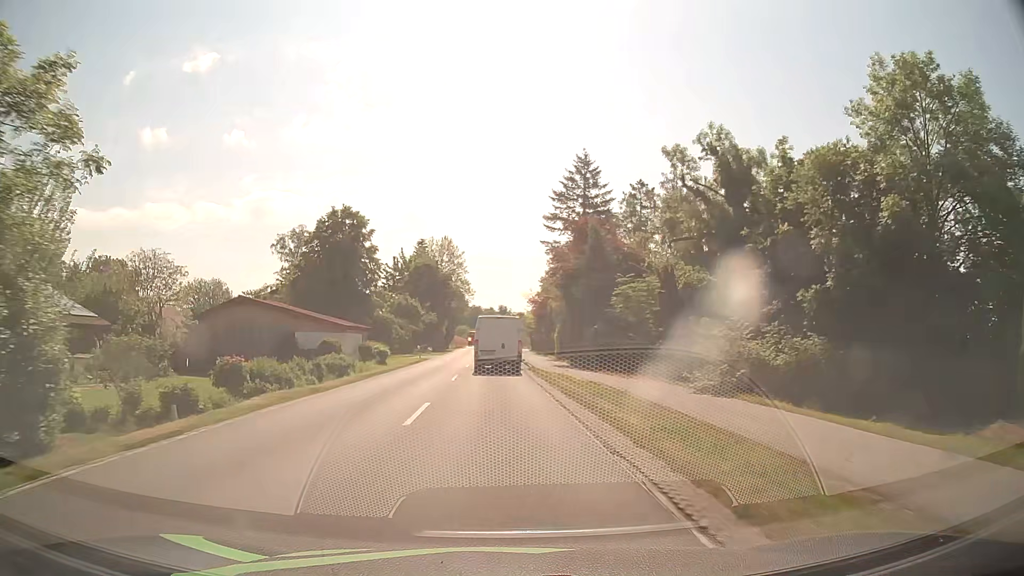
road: secondary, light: Day
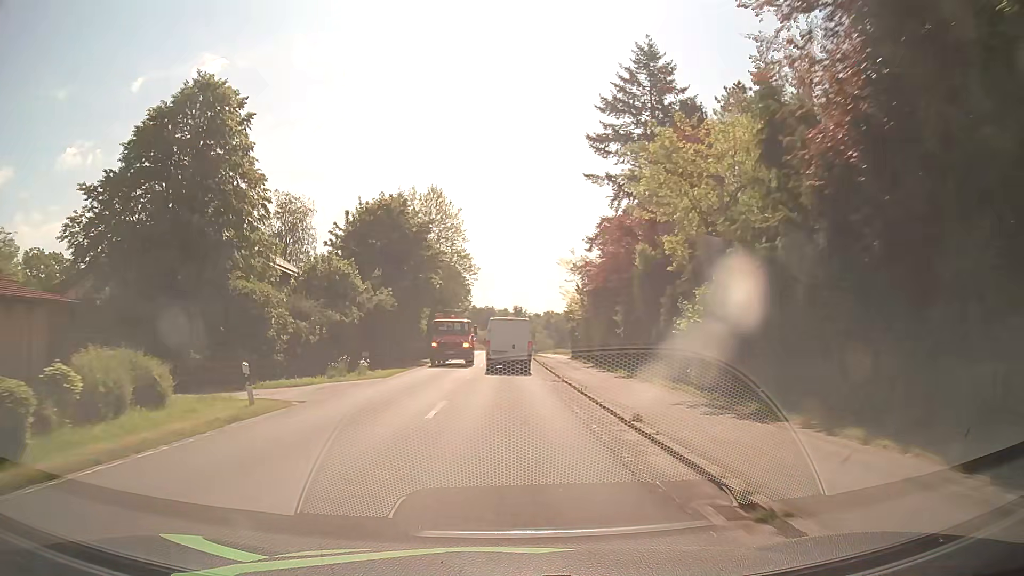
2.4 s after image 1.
(-0.7, +35.7) m; -1°
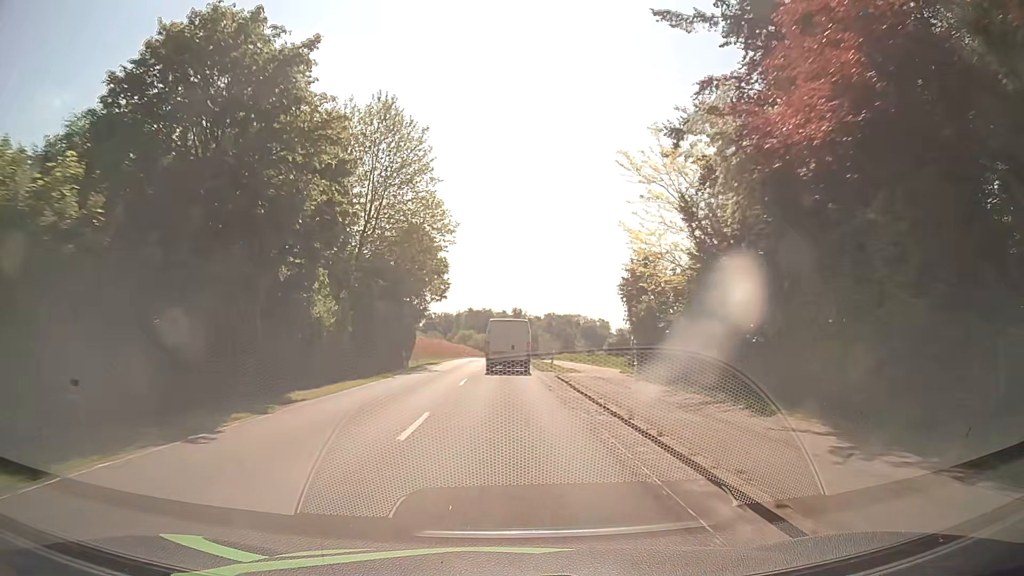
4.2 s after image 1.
(+0.1, +27.3) m; 0°
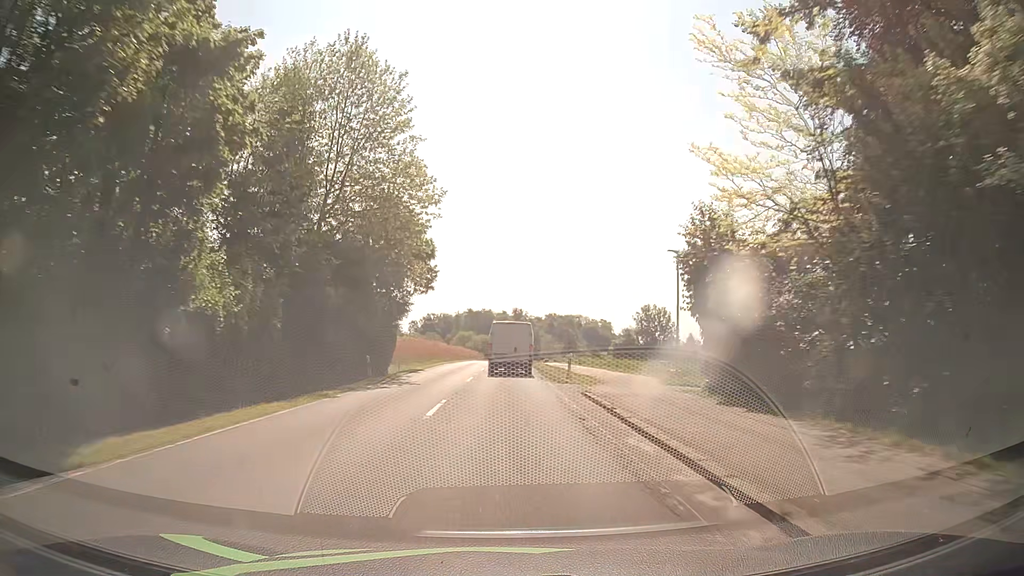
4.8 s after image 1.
(0.0, +9.2) m; +1°
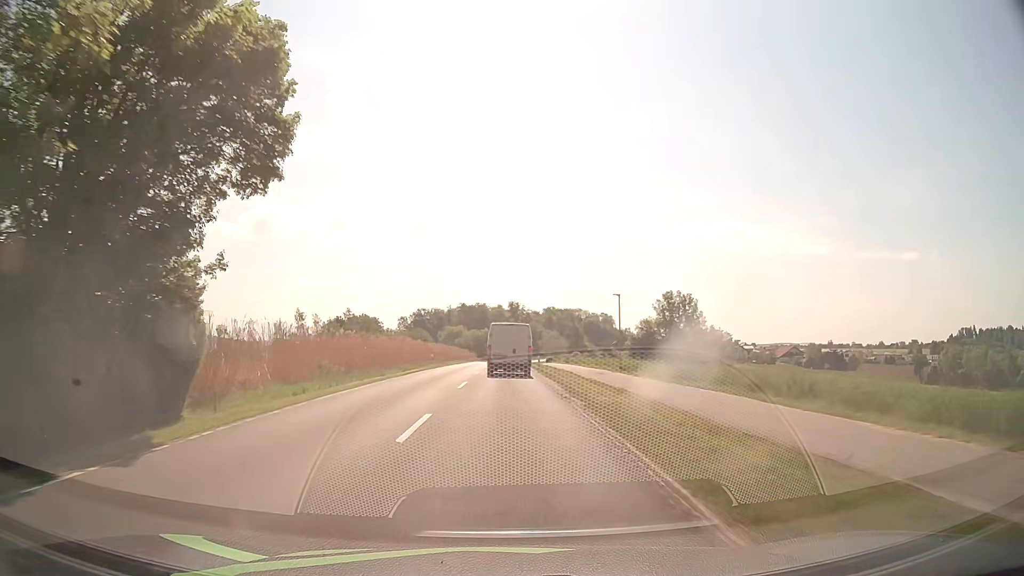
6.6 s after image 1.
(-0.1, +27.8) m; 0°
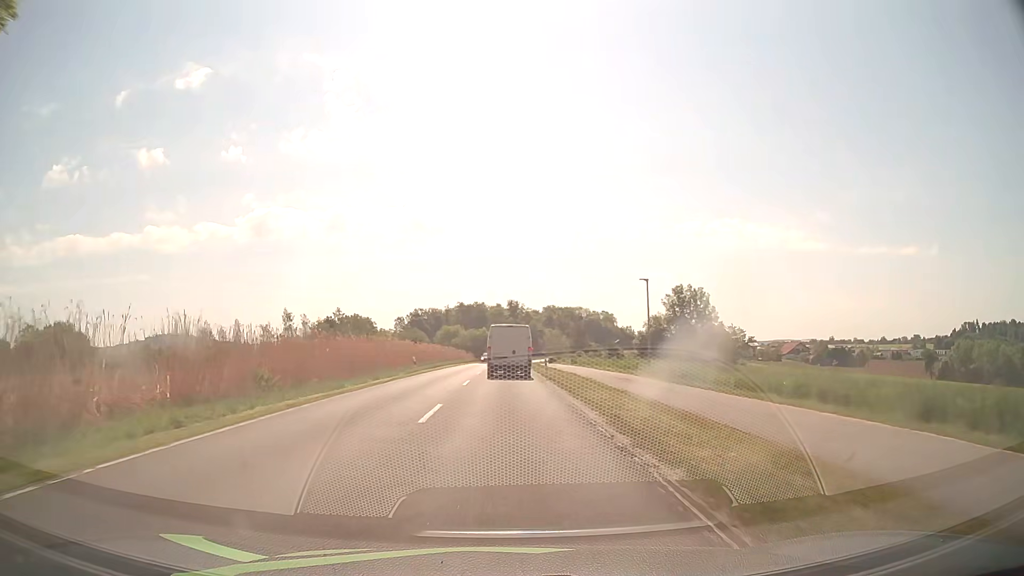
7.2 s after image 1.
(0.0, +9.4) m; 0°
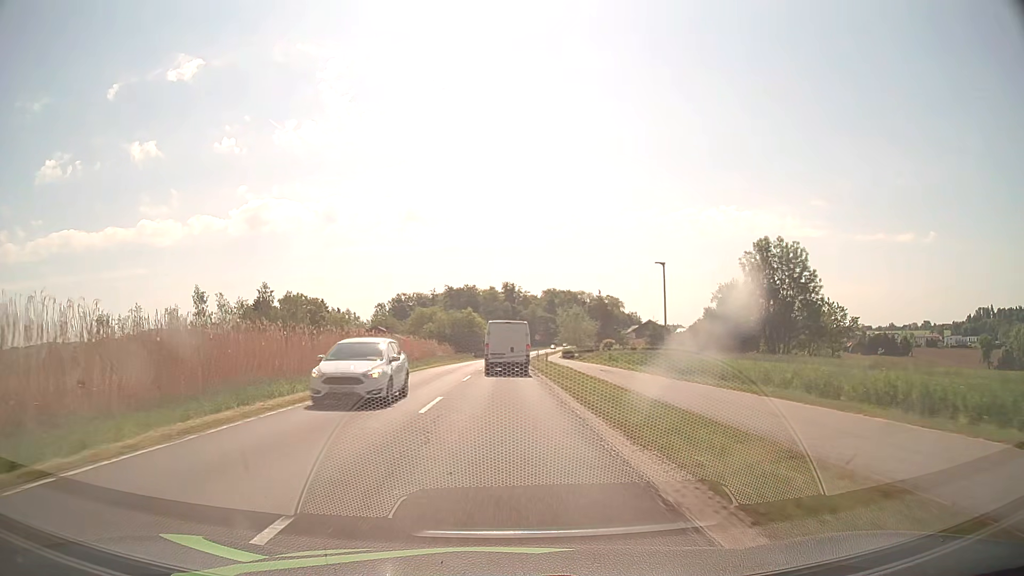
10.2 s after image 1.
(0.0, +47.6) m; 0°
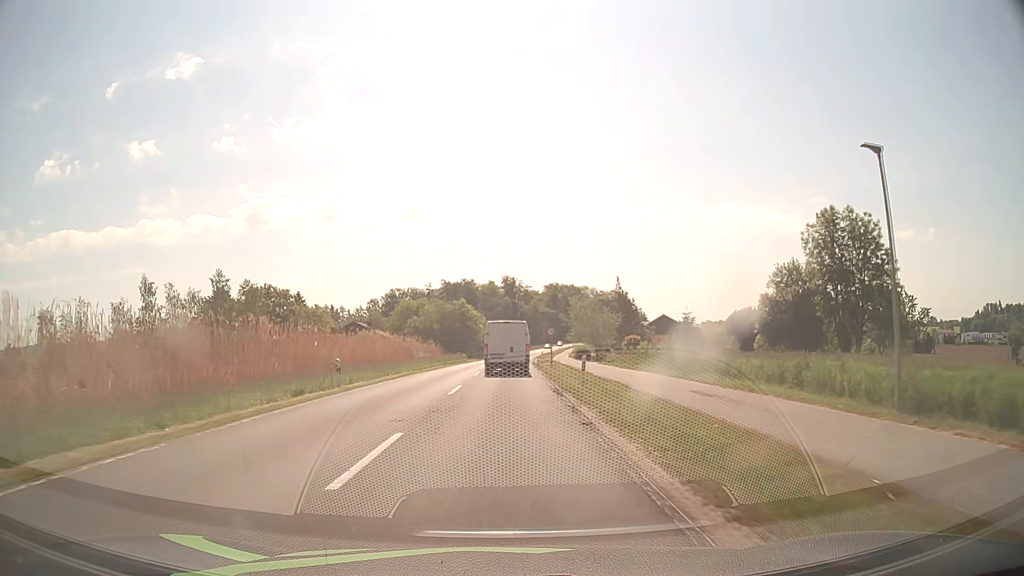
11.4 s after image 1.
(0.0, +19.3) m; 0°
(0, +10) (0, +20) (0, +30) (0, +40) (0, +50) (+1, +60) (+1, +70) (+1, +80) (+2, +90) (+2, +100) m
